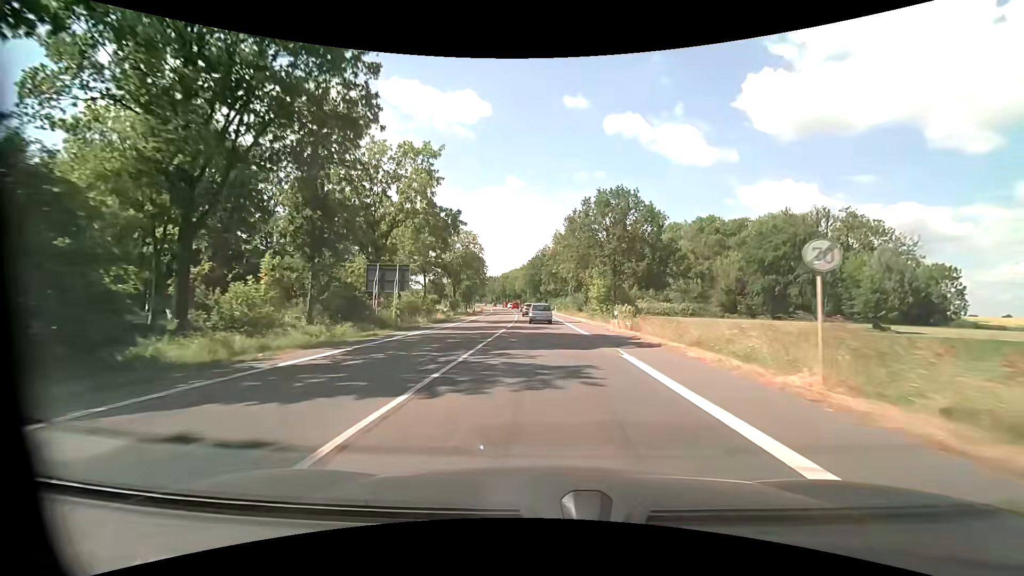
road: primary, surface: asphalt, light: Day
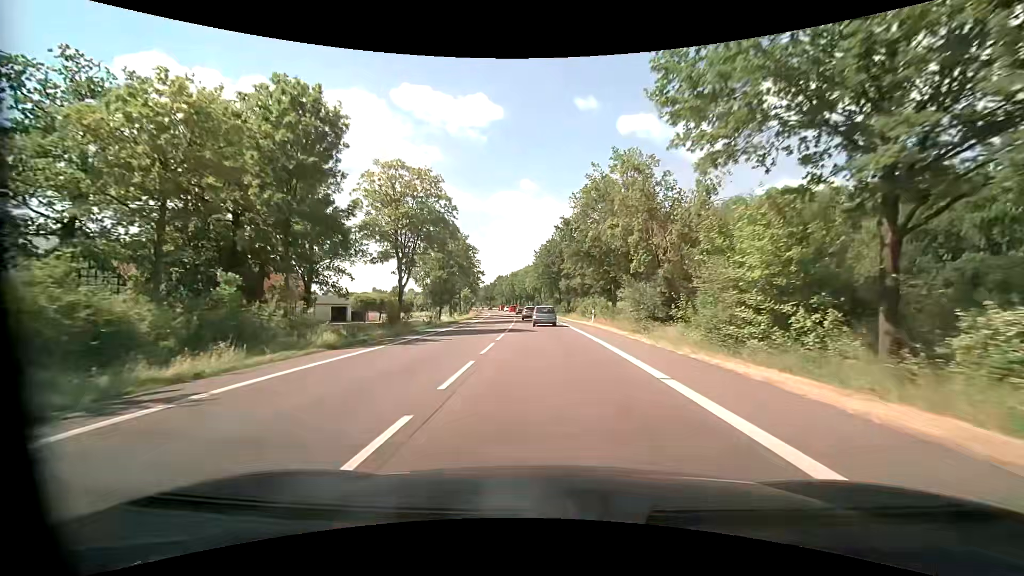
(-0.6, +39.5) m; -2°
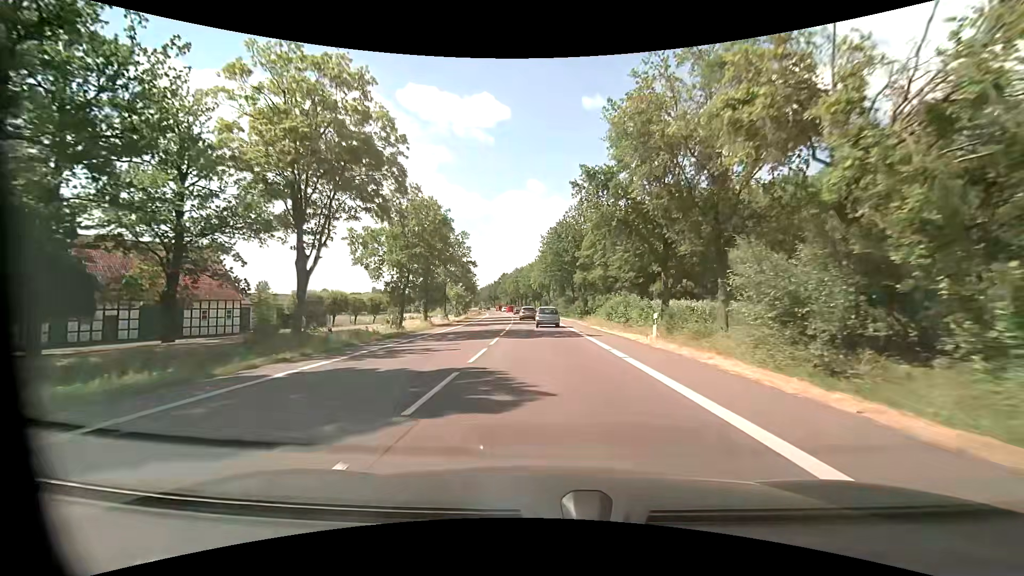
(-0.2, +19.8) m; -1°
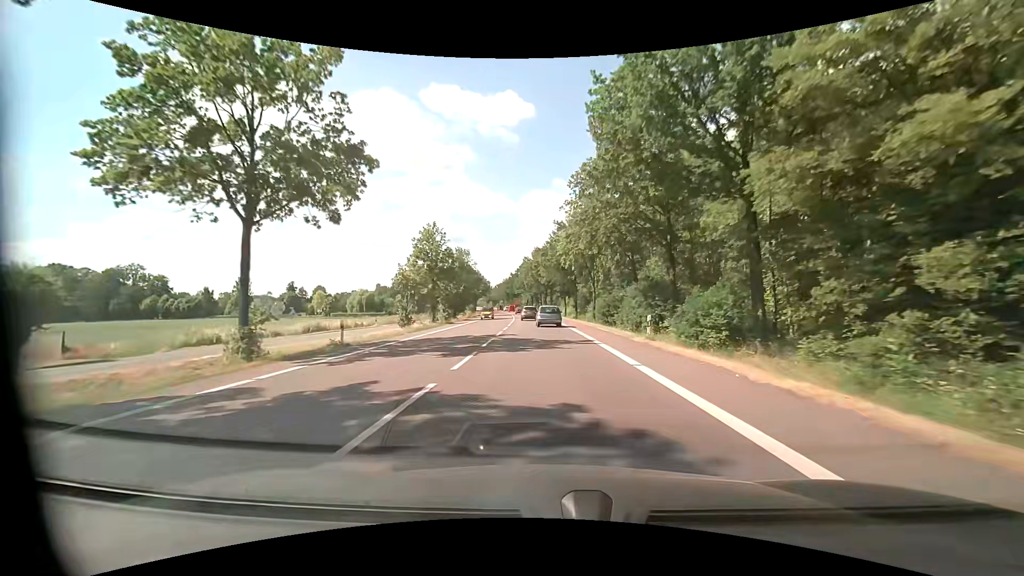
(-1.2, +49.8) m; -3°
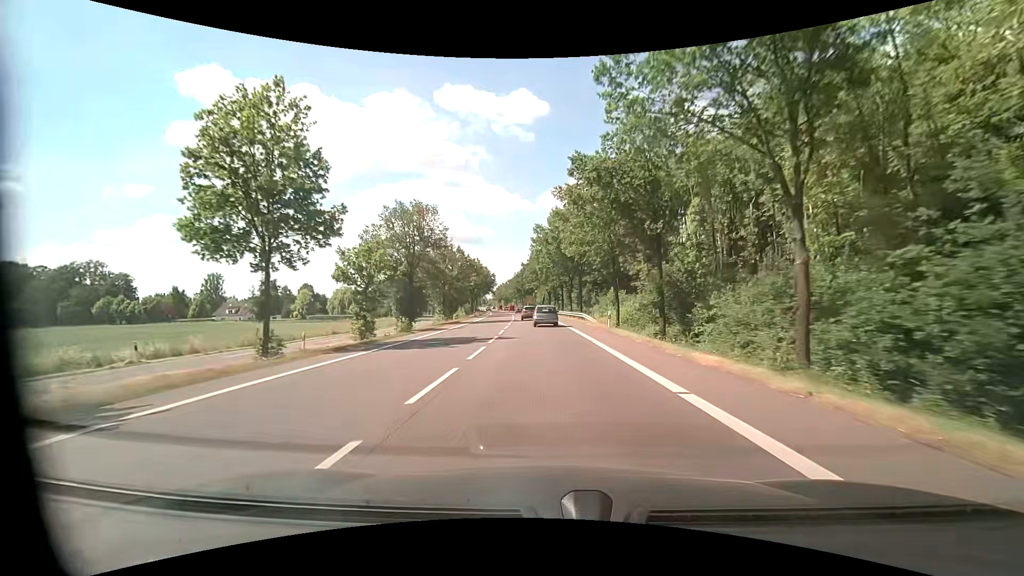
(-0.7, +39.6) m; -2°
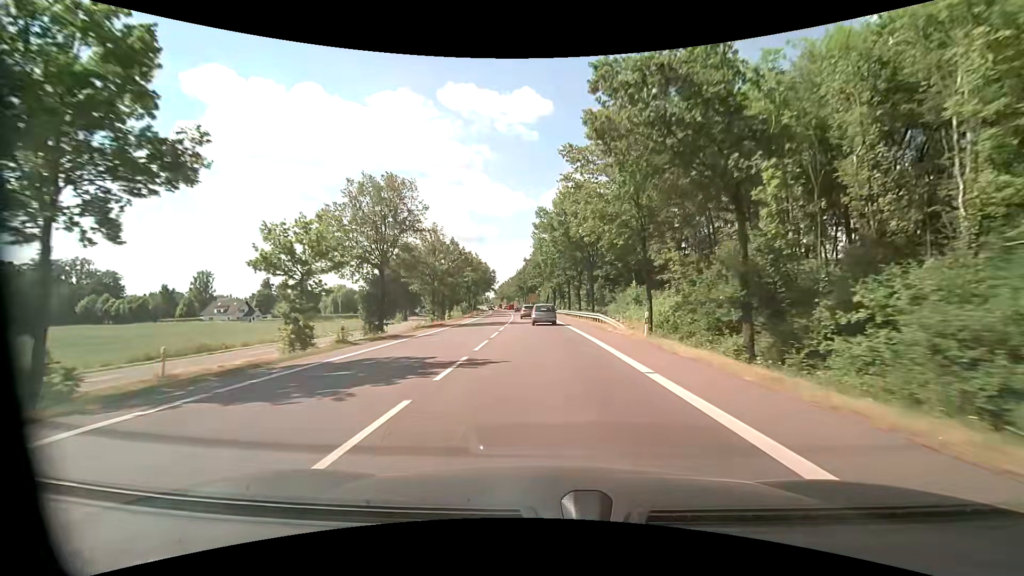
(0.0, +10.0) m; 0°
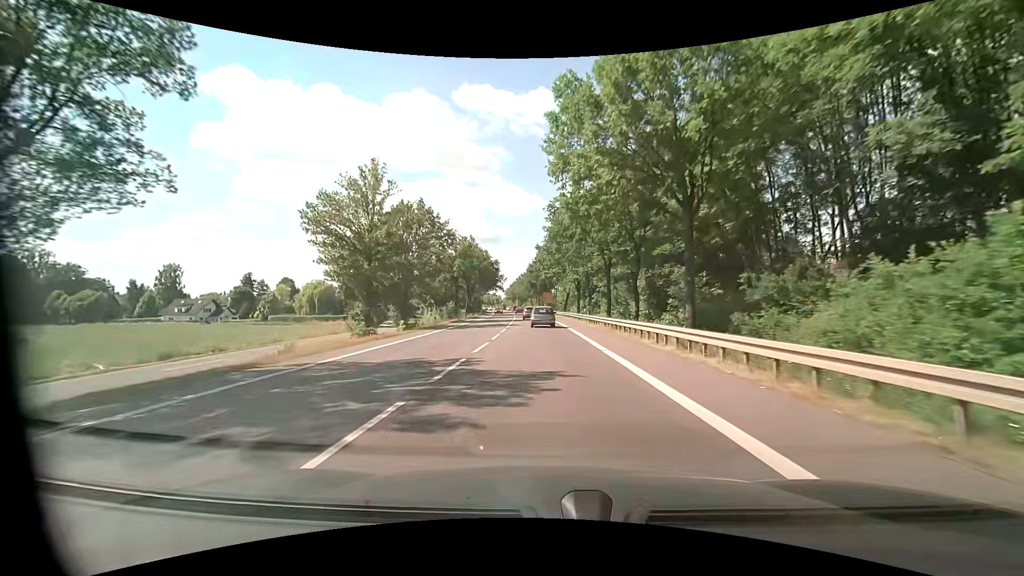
(-0.4, +30.0) m; -2°
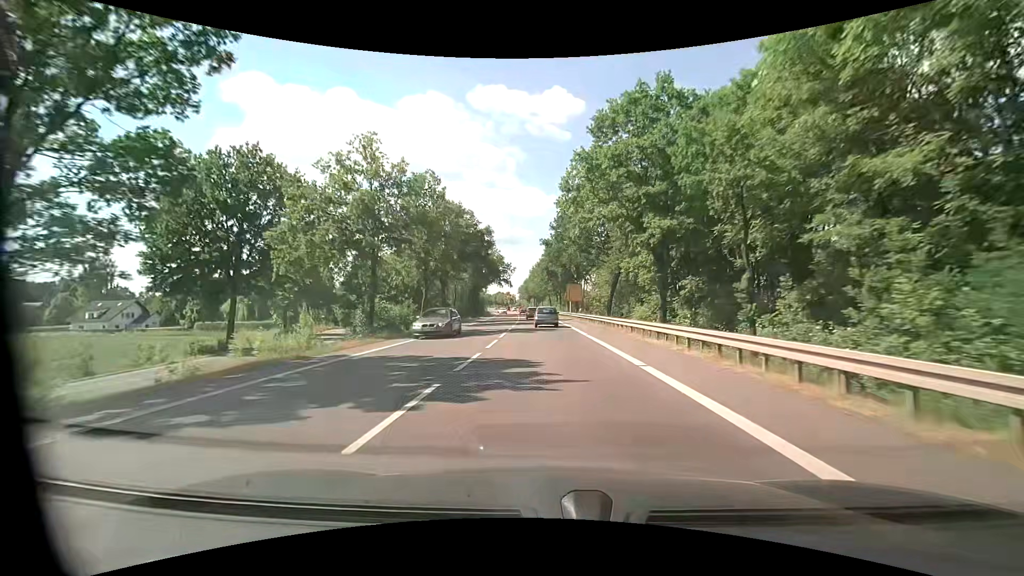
(-0.7, +40.5) m; -2°
(0, +10) (0, +20) (0, +30) (0, +40) (-1, +50) (-1, +60) (-1, +70) (-2, +80) (-3, +90) (-3, +100) m
